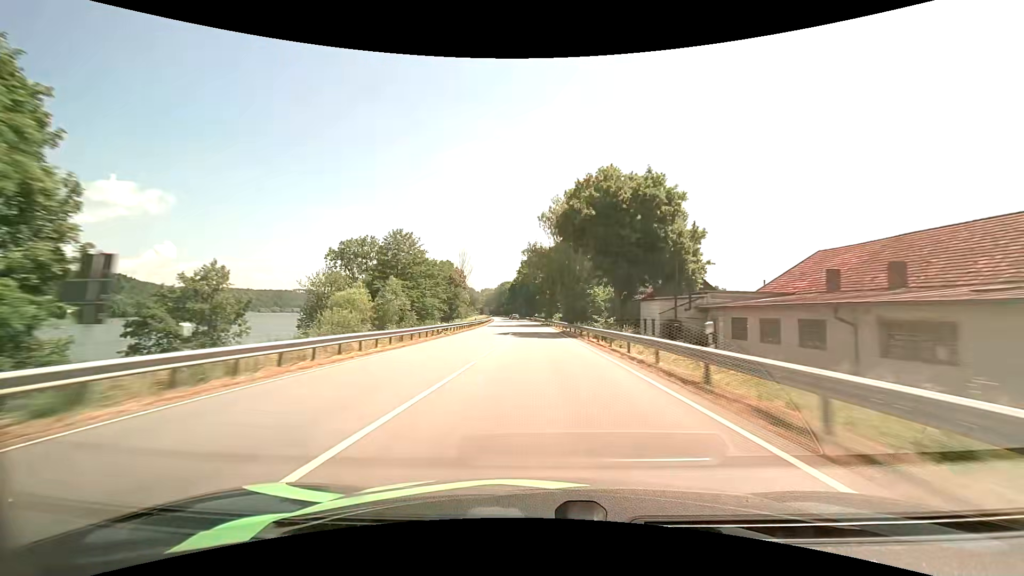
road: primary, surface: asphalt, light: Day
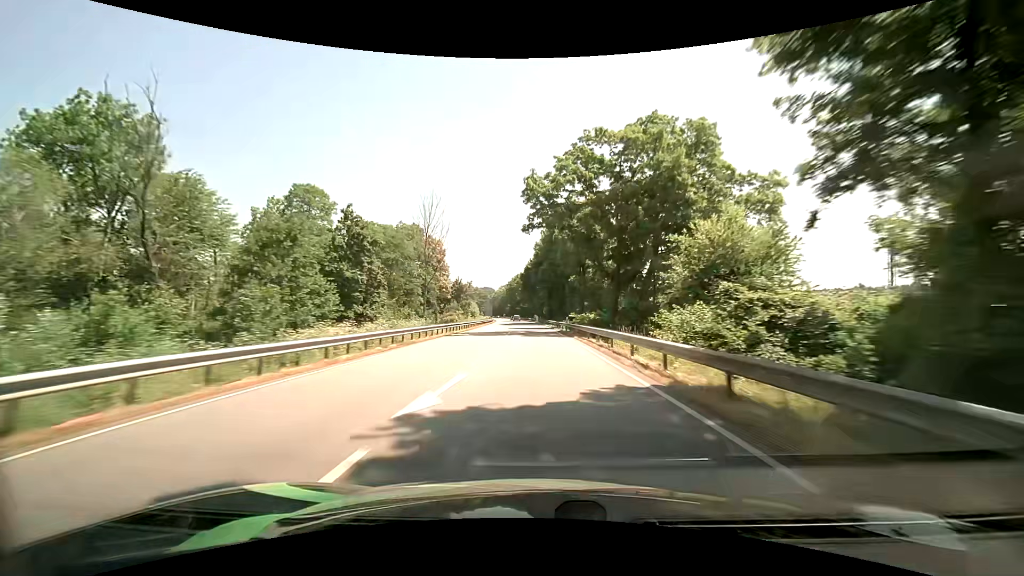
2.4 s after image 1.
(-1.4, +69.9) m; -3°
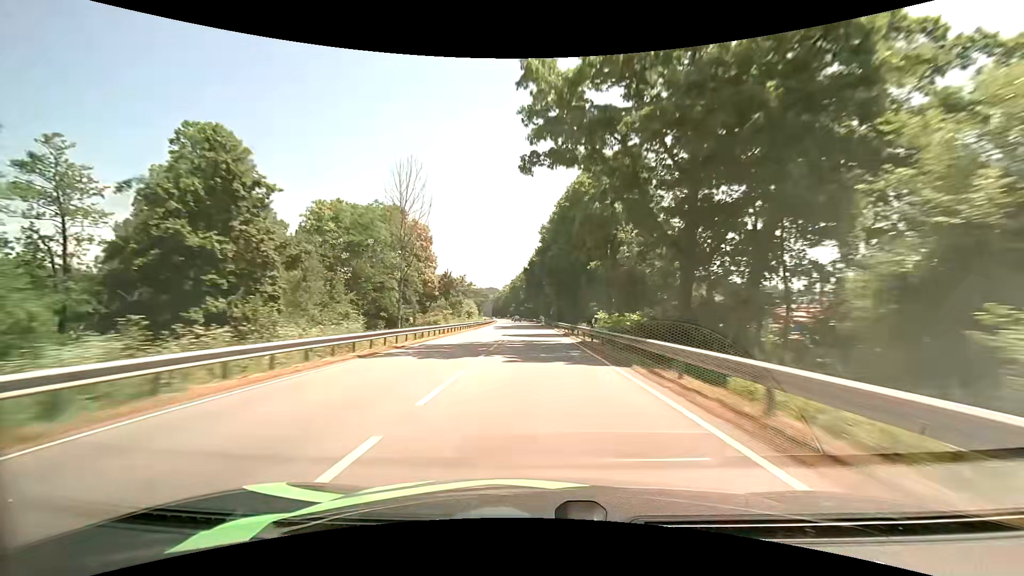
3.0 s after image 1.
(-0.1, +17.5) m; -1°
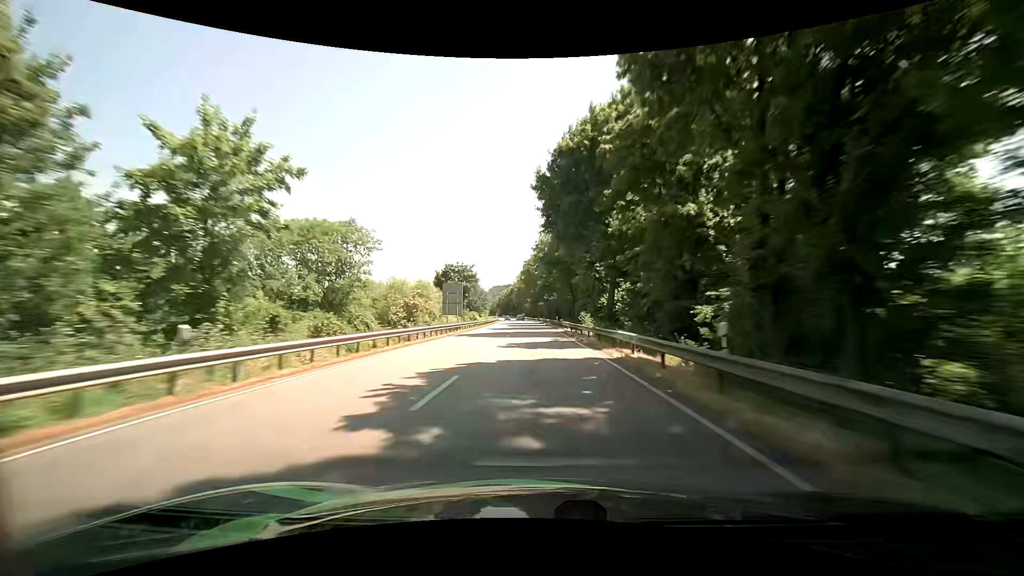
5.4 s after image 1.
(-1.7, +70.1) m; -3°
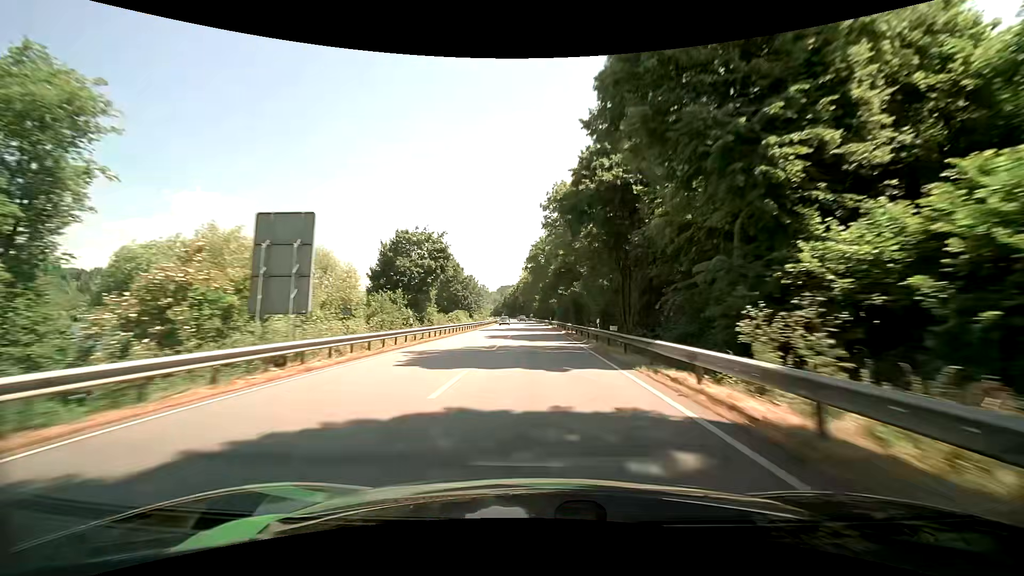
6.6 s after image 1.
(-0.3, +35.1) m; -1°
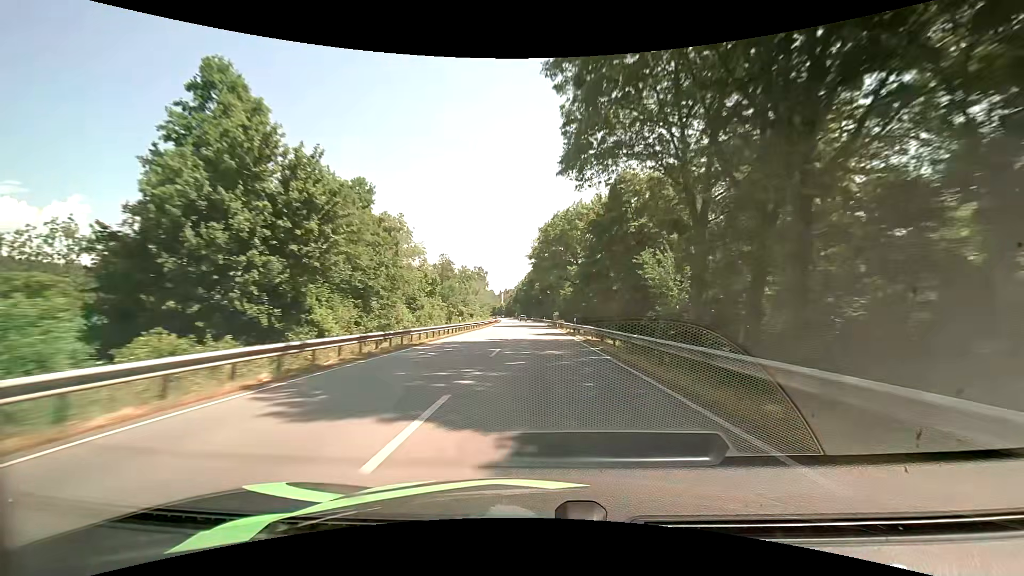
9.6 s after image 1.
(-2.3, +88.1) m; -2°
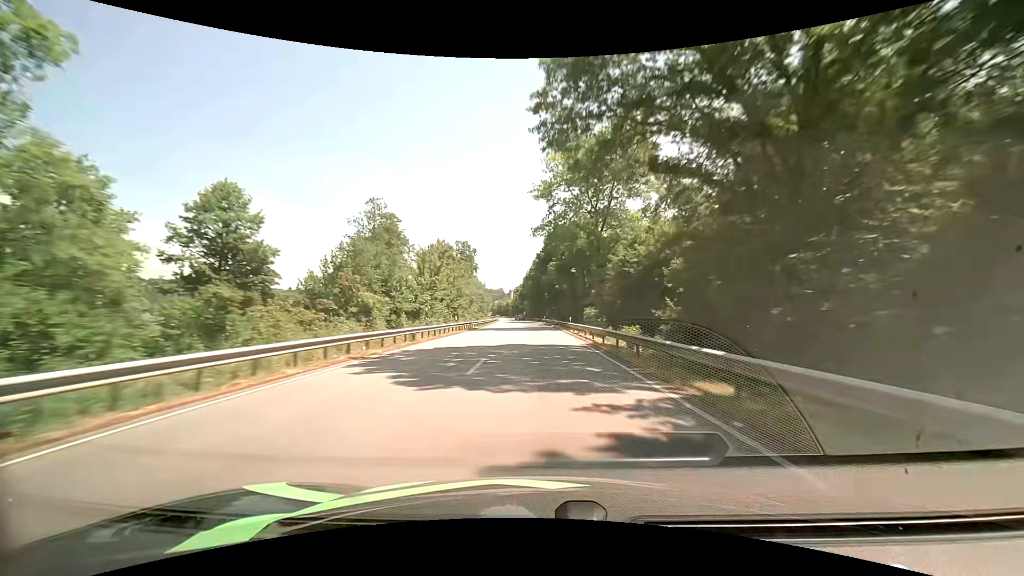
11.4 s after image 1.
(-0.8, +53.4) m; -2°
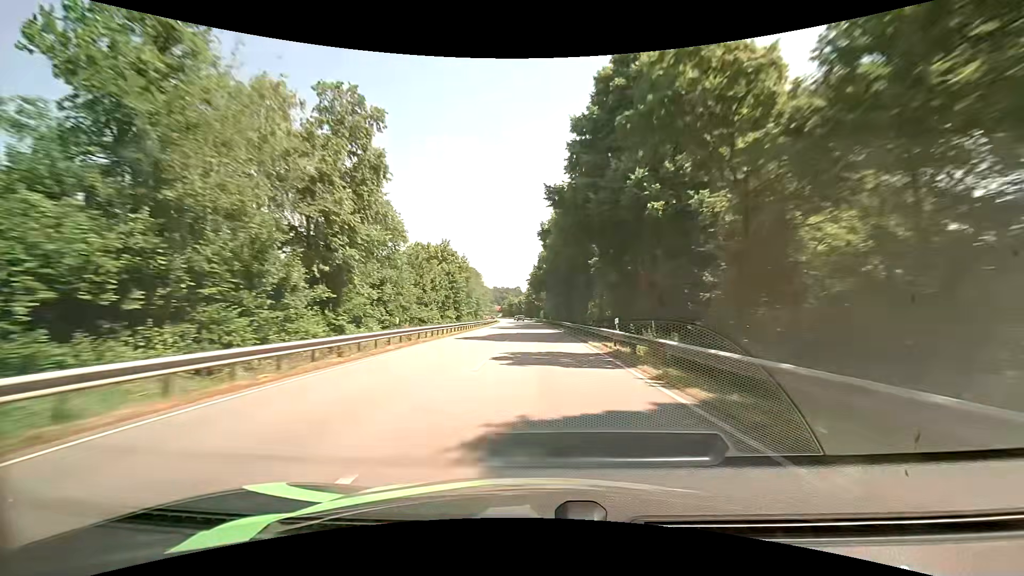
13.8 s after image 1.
(-1.2, +71.3) m; -3°
(0, +10) (0, +20) (0, +30) (0, +40) (0, +50) (-1, +60) (-1, +70) (-1, +80) (-1, +90) (-2, +100) m
